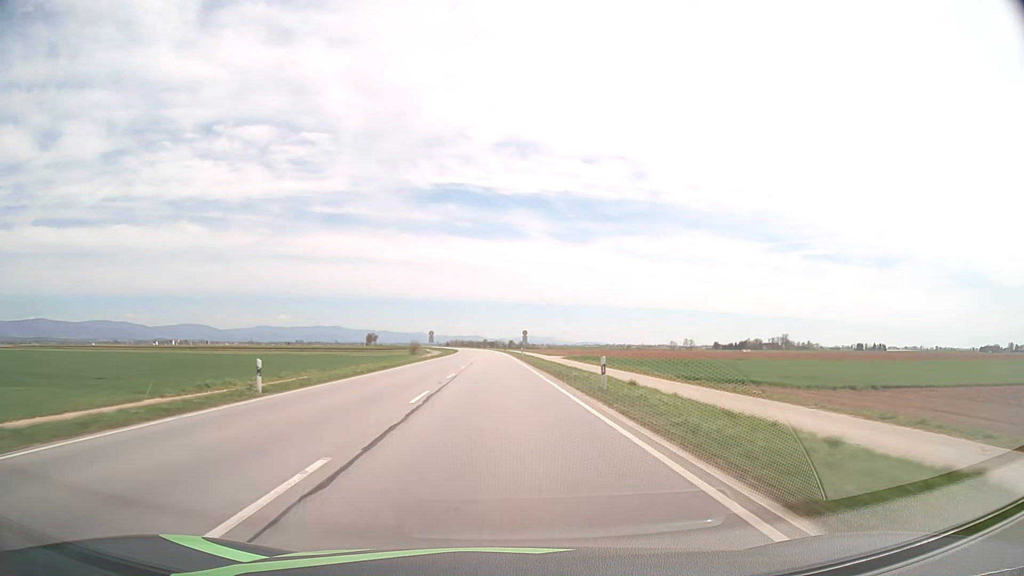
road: primary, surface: asphalt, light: Day
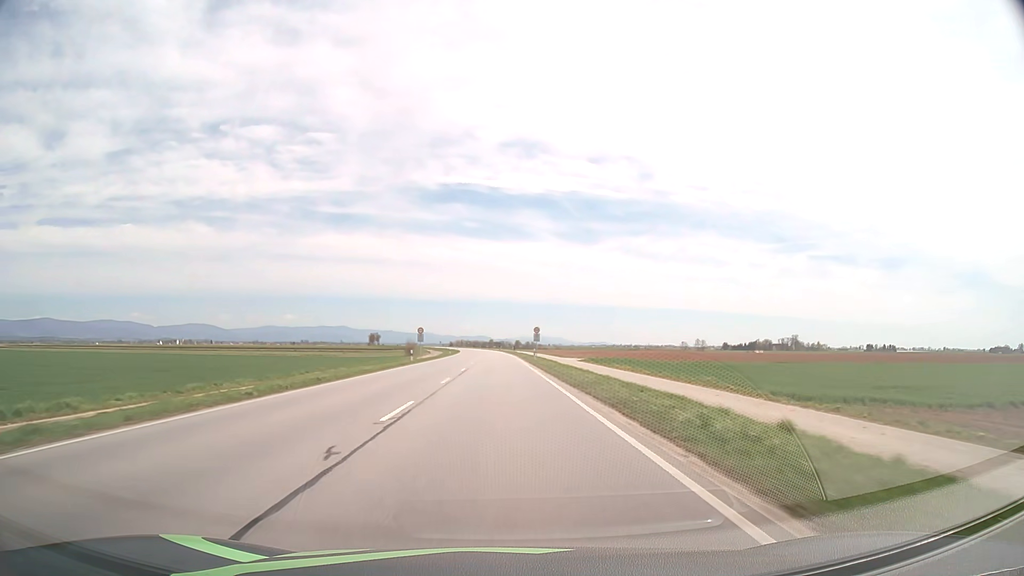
(-0.1, +15.8) m; -1°
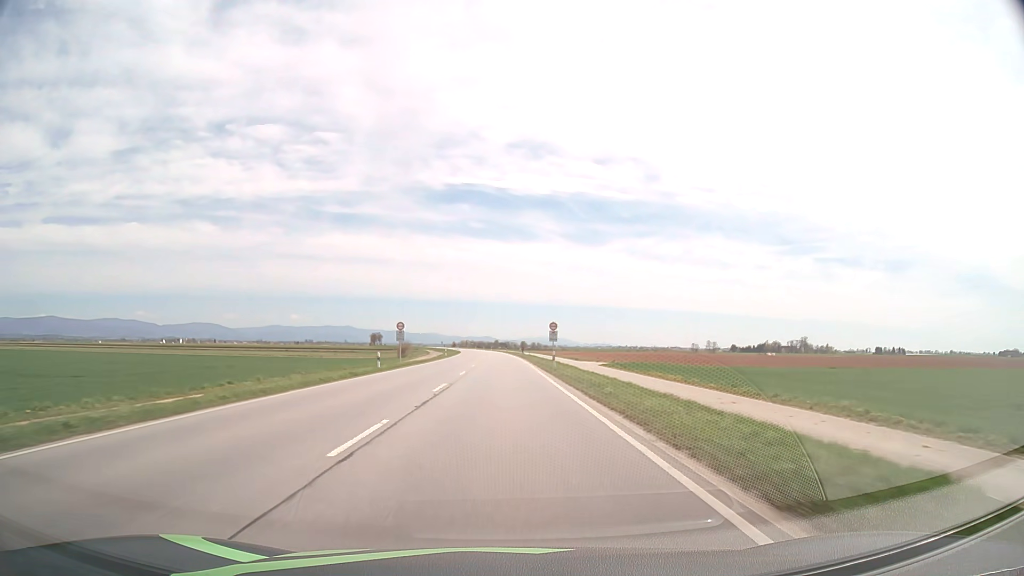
(-0.1, +15.9) m; 0°
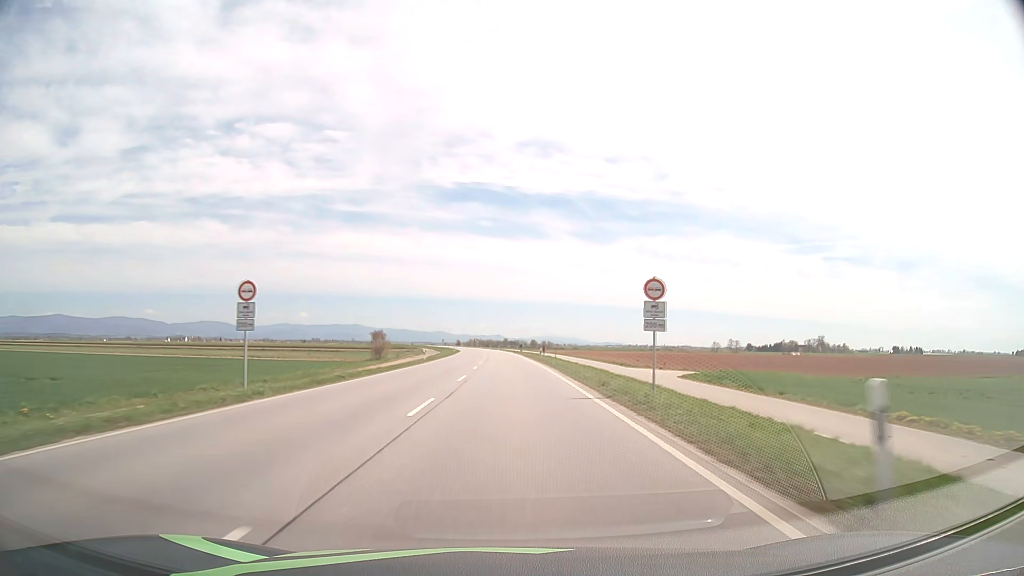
(-0.2, +31.7) m; -1°
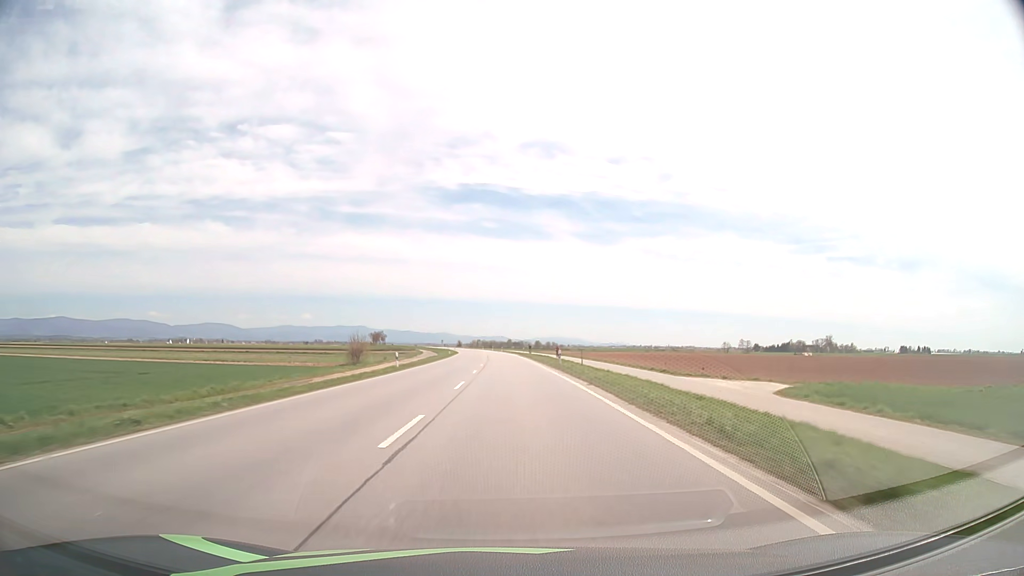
(-0.1, +15.9) m; 0°
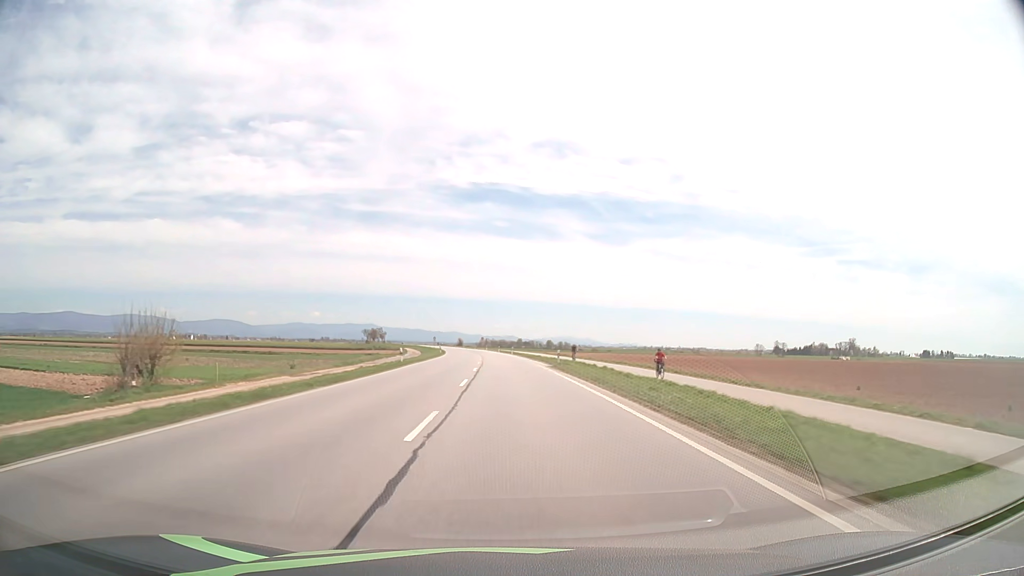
(-0.3, +47.7) m; -1°
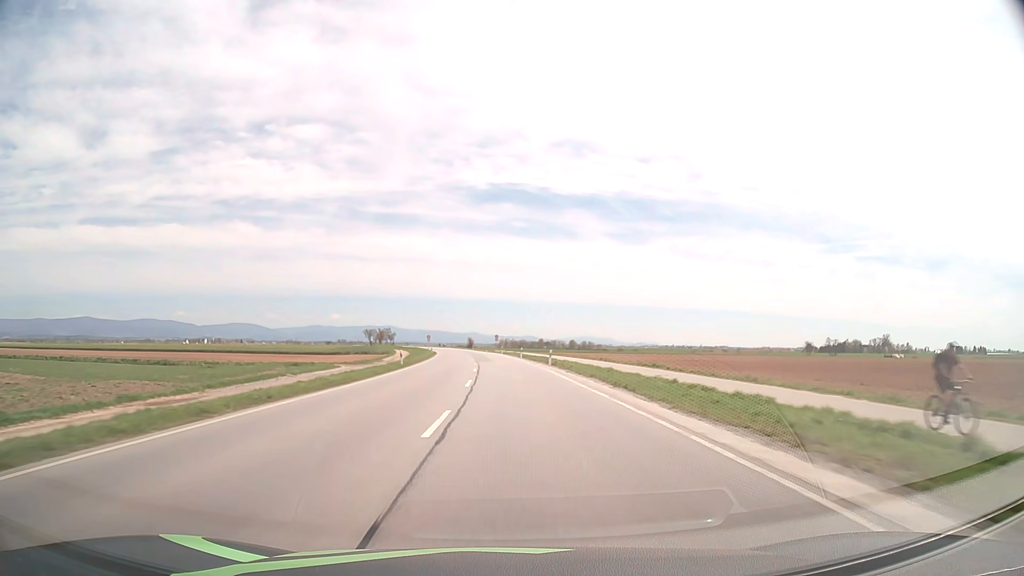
(-0.6, +47.8) m; -2°
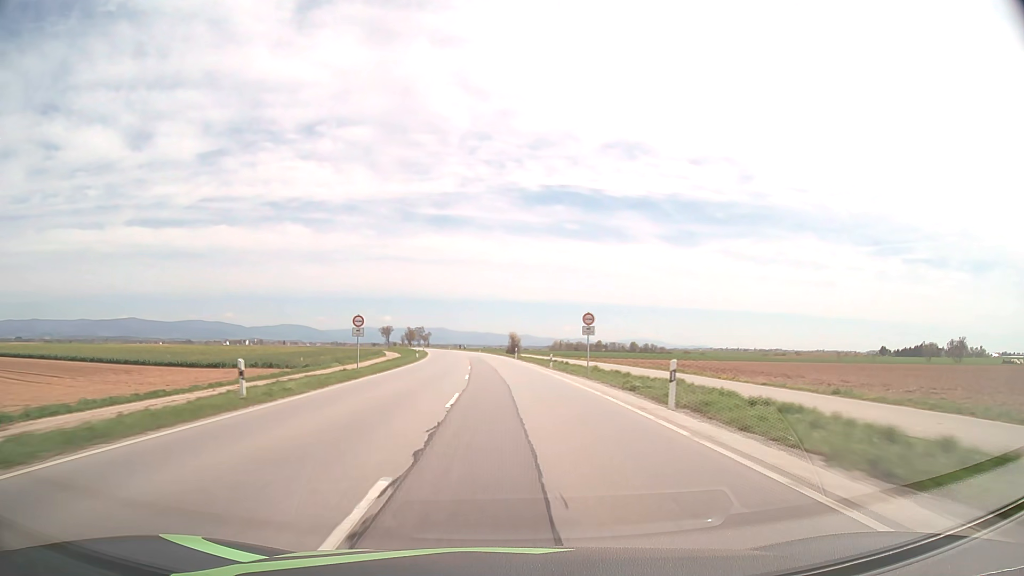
(-2.8, +79.7) m; -4°
(0, +10) (0, +20) (0, +30) (-1, +40) (-1, +50) (-2, +60) (-2, +70) (-3, +80) (-4, +90) (-5, +100) m
